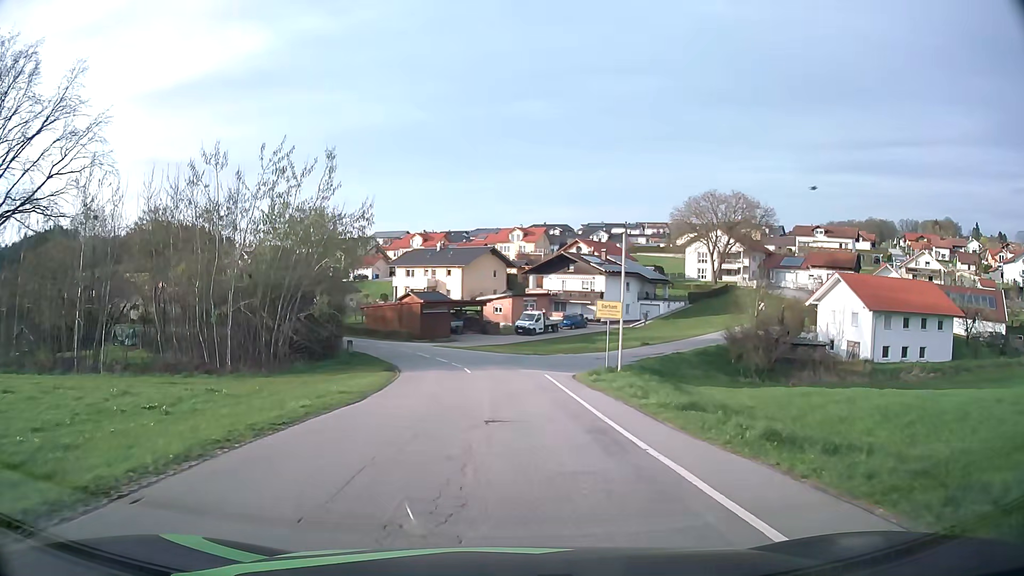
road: secondary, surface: asphalt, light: Day
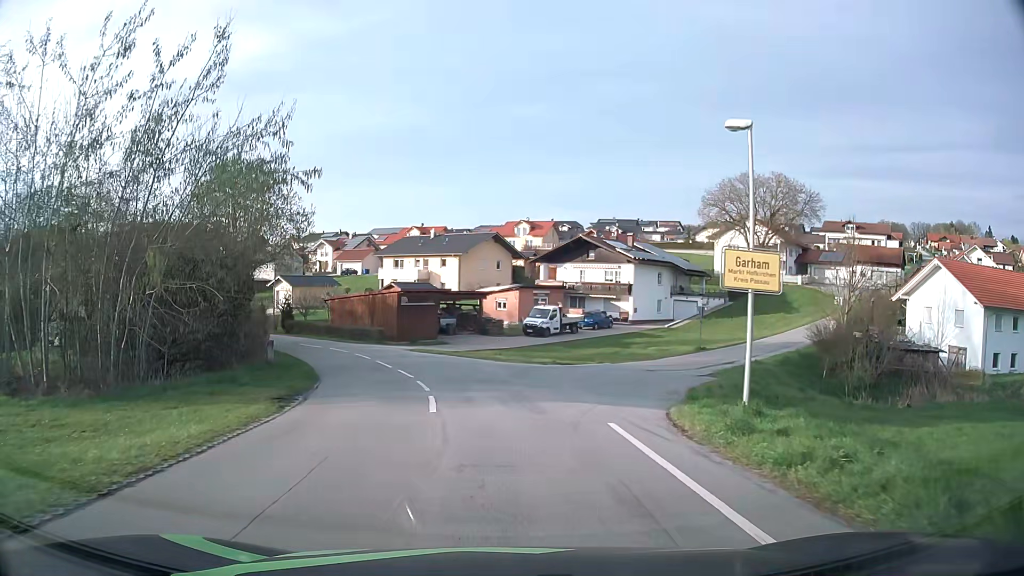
(0.0, +15.0) m; 0°
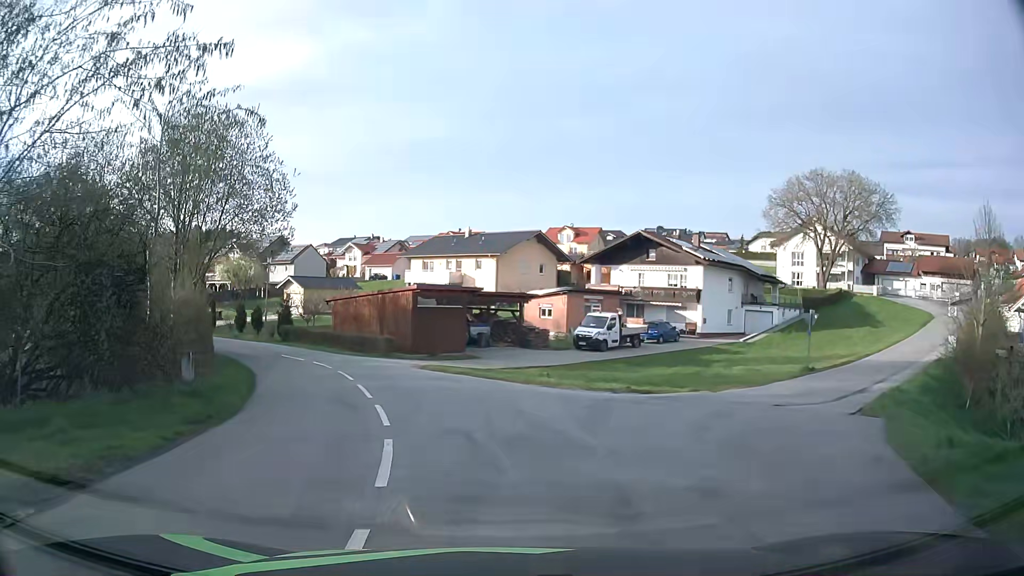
(-0.3, +10.3) m; -3°
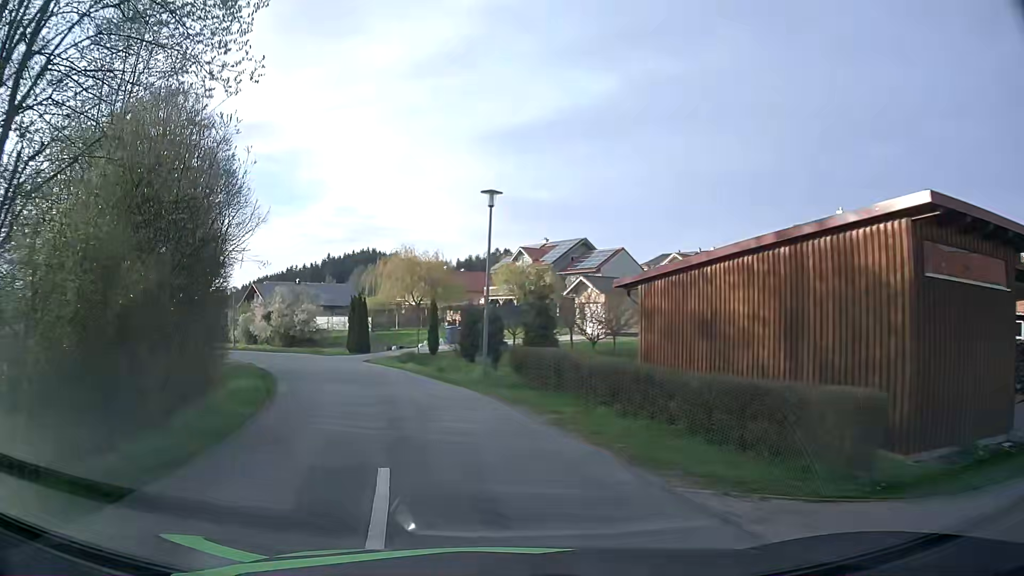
(-5.1, +24.7) m; -27°
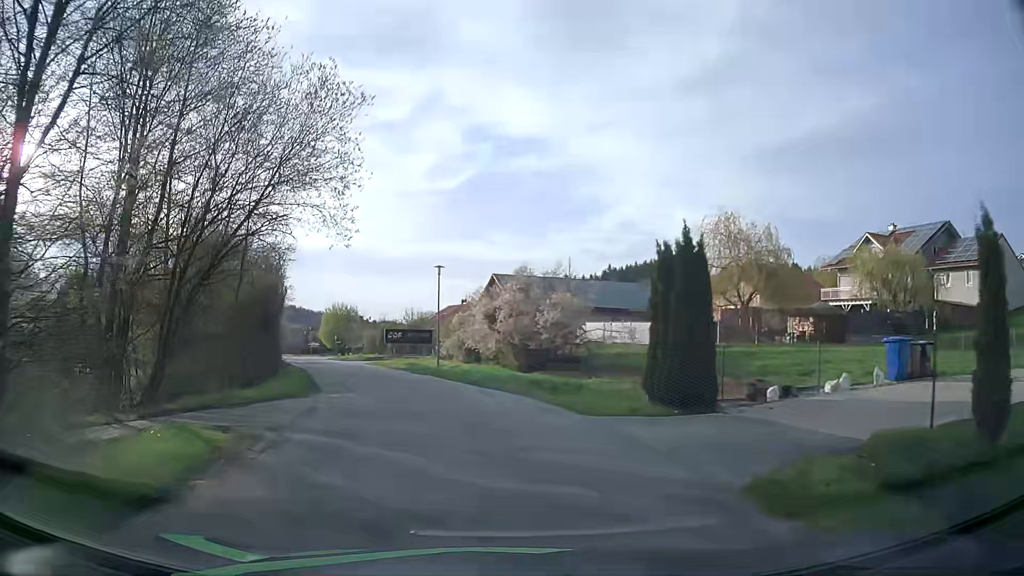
(-5.5, +24.9) m; -23°
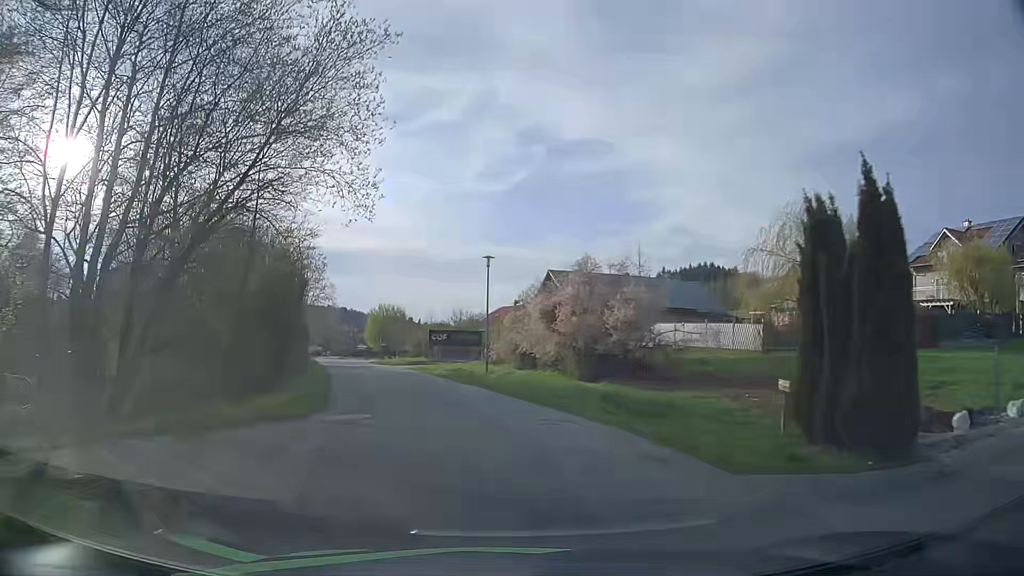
(-0.2, +5.1) m; -5°
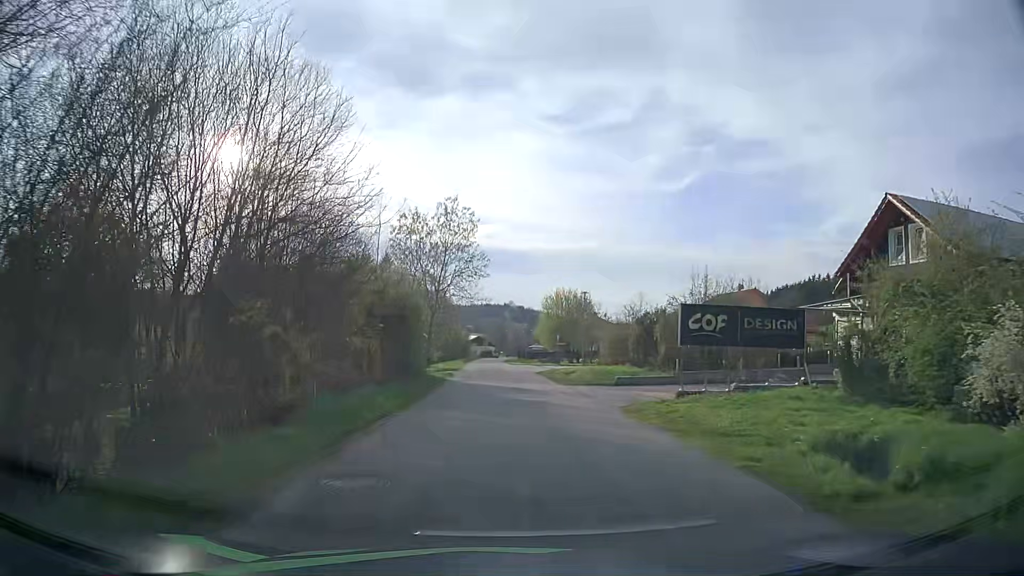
(-4.4, +26.6) m; -15°
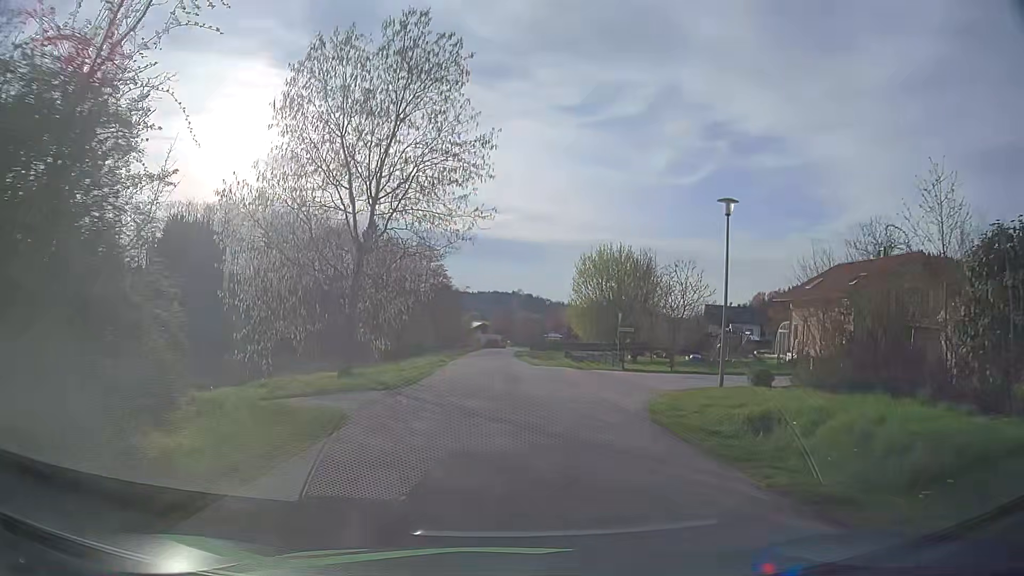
(-0.6, +28.8) m; -1°
